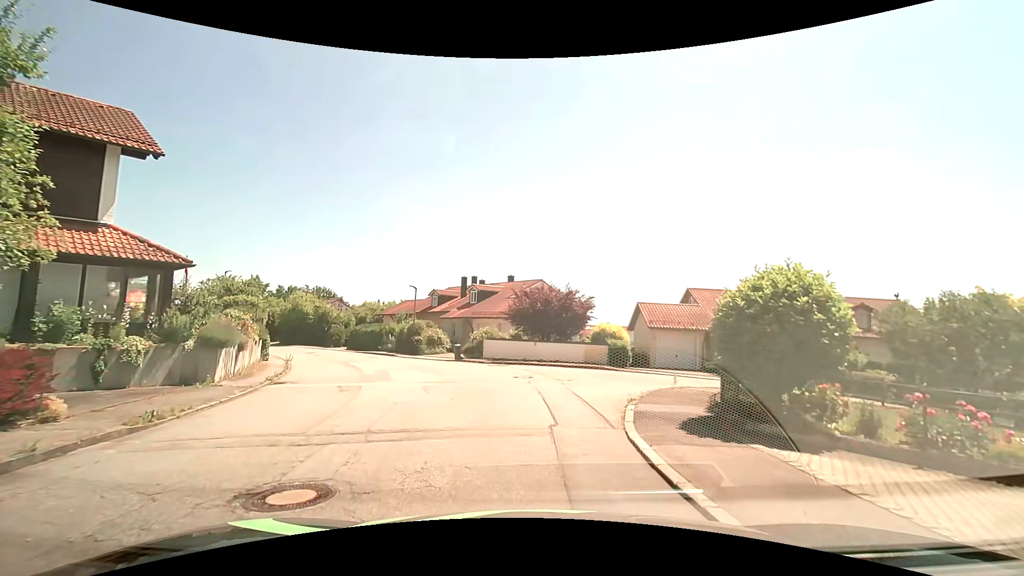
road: residential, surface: asphalt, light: Day
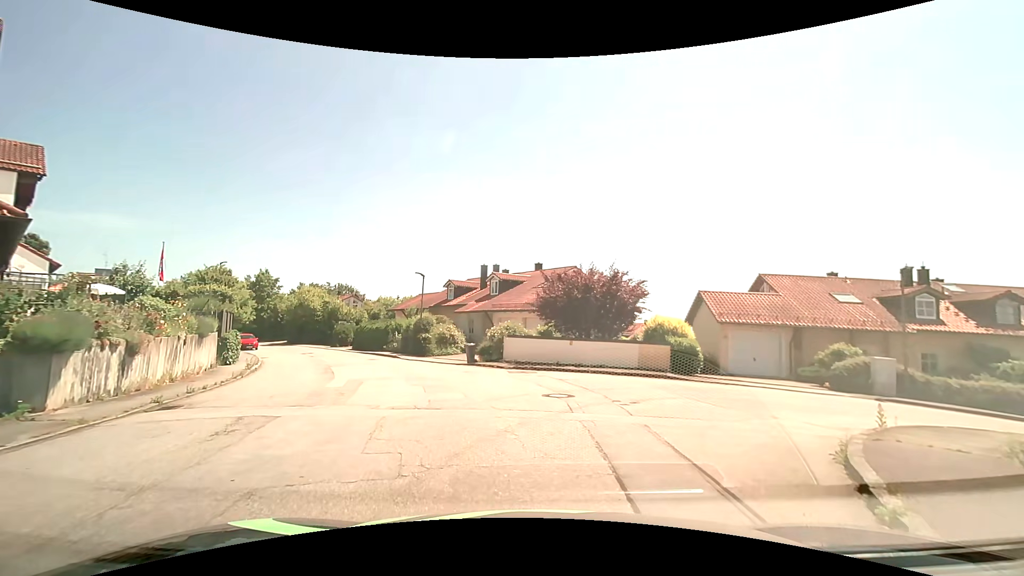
(-0.1, +6.9) m; -2°
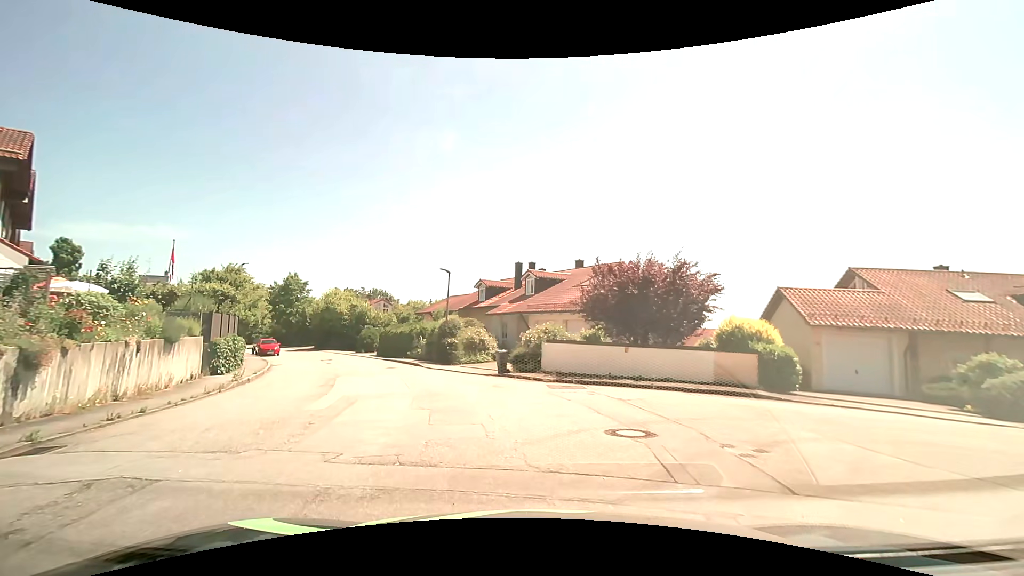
(-0.3, +4.1) m; -5°
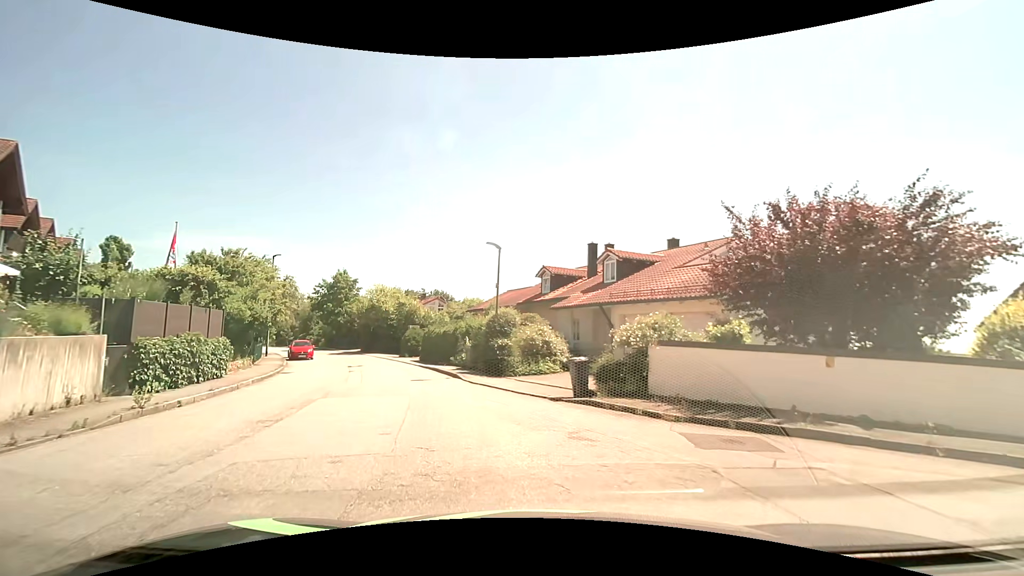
(-0.6, +8.1) m; -9°
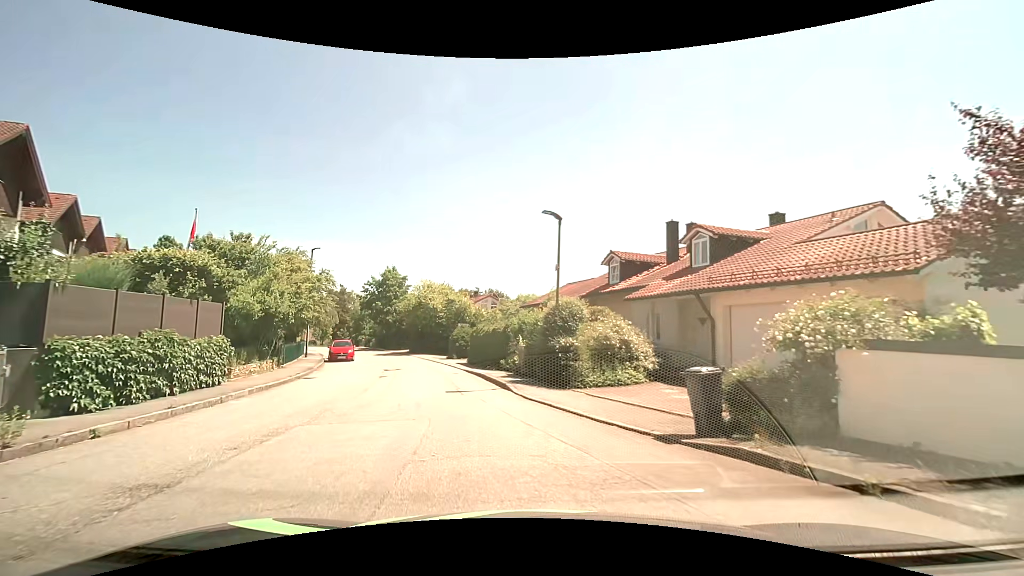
(-0.2, +4.8) m; -6°
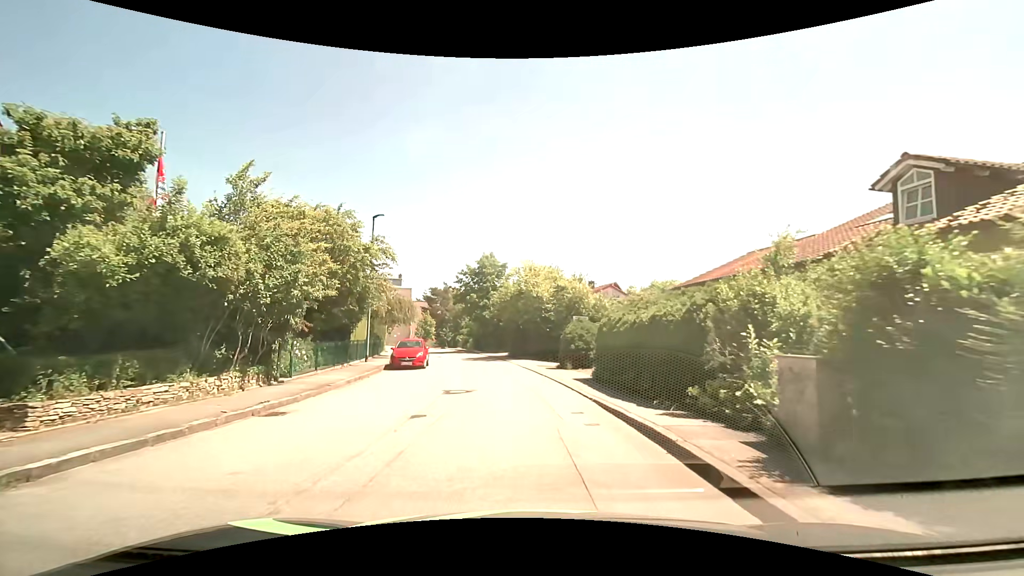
(-1.7, +12.0) m; -13°
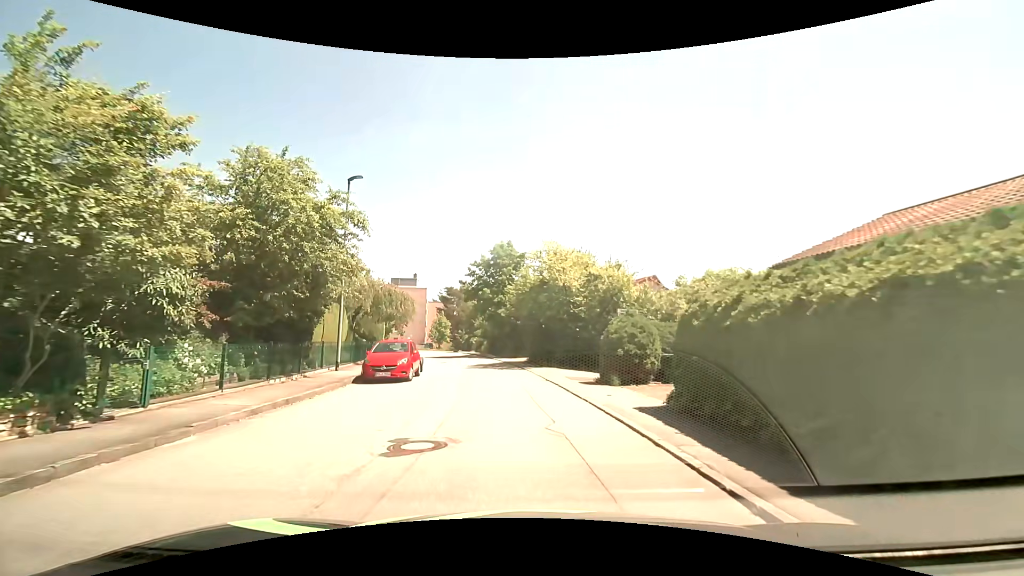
(-0.1, +7.1) m; -2°
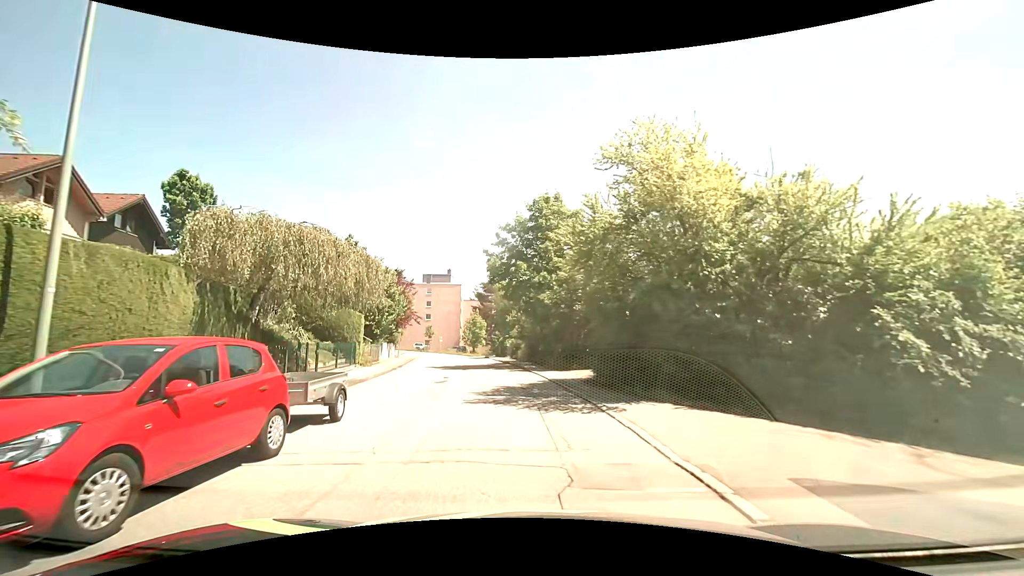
(-0.6, +14.3) m; -5°
